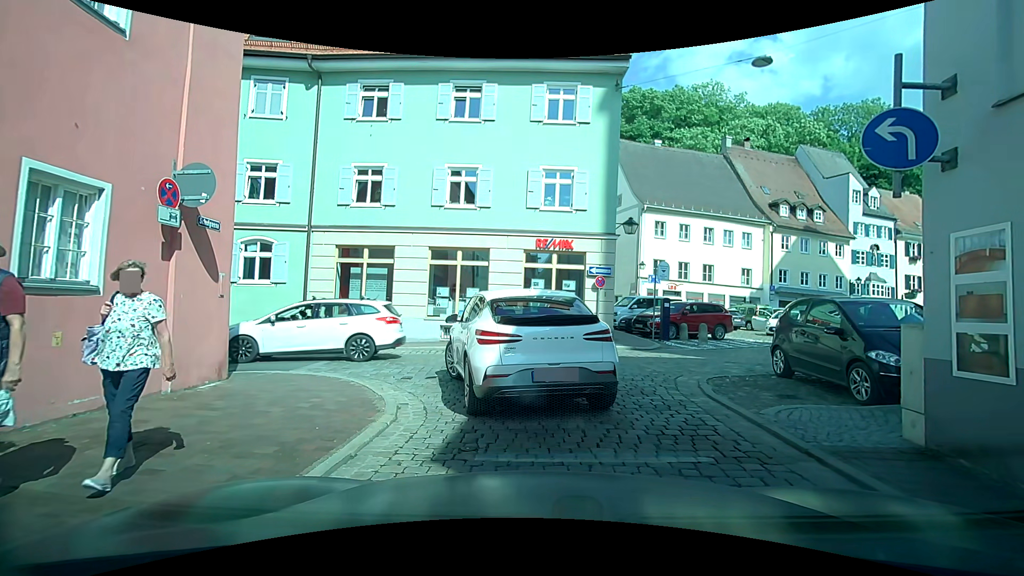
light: Day
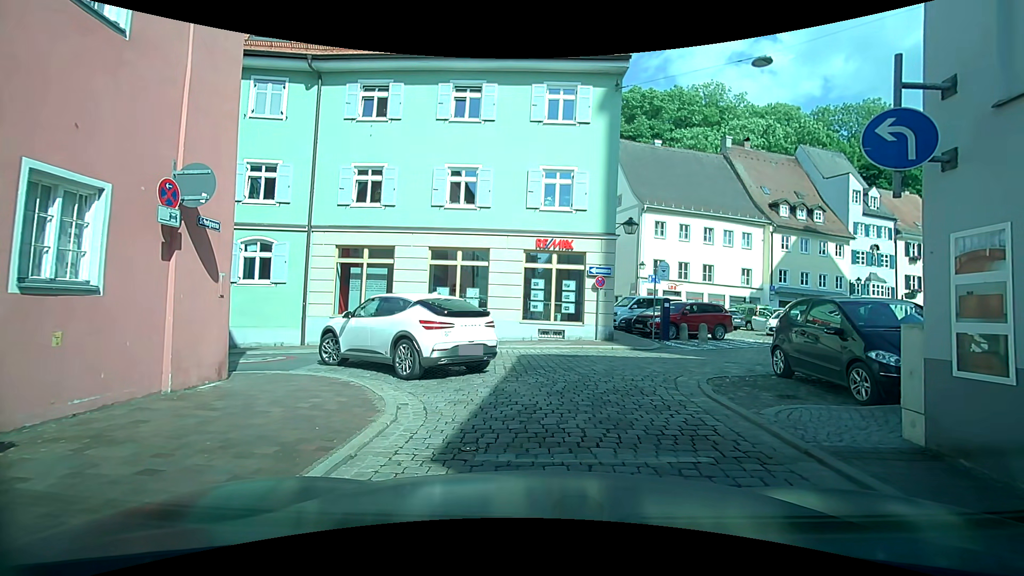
(0.0, 0.0) m; 0°
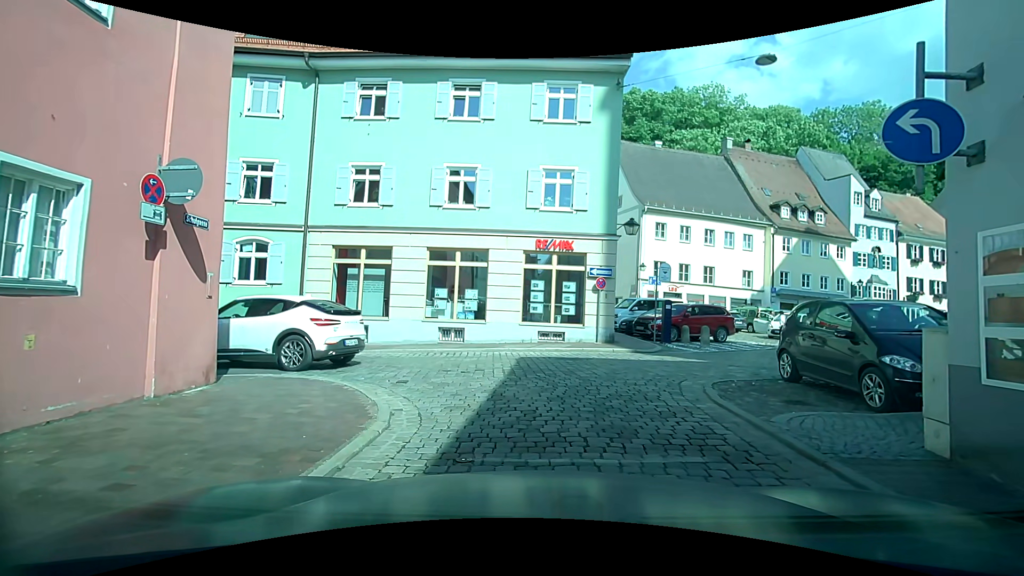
(0.0, +0.3) m; 0°
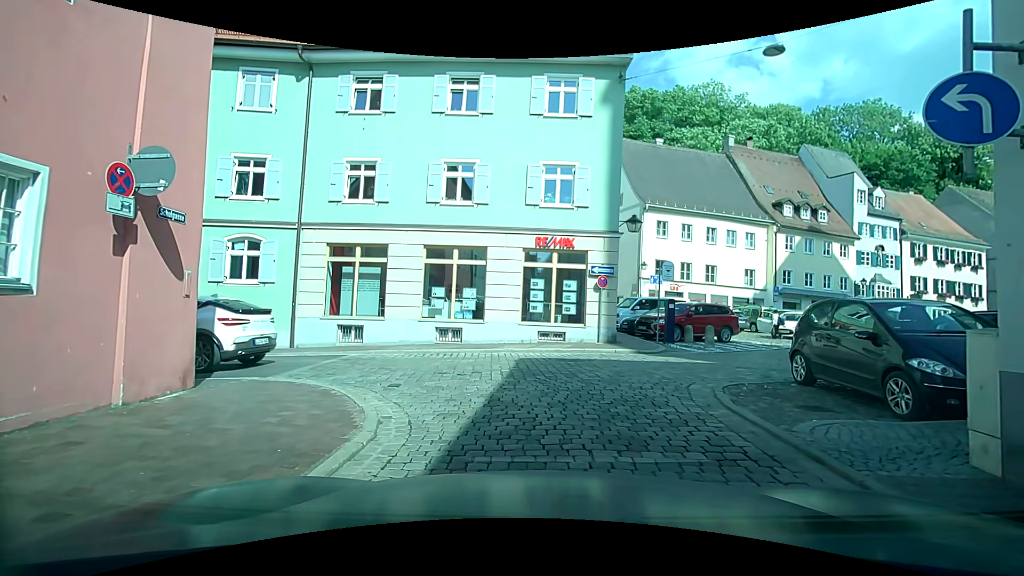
(0.0, +0.5) m; 0°
